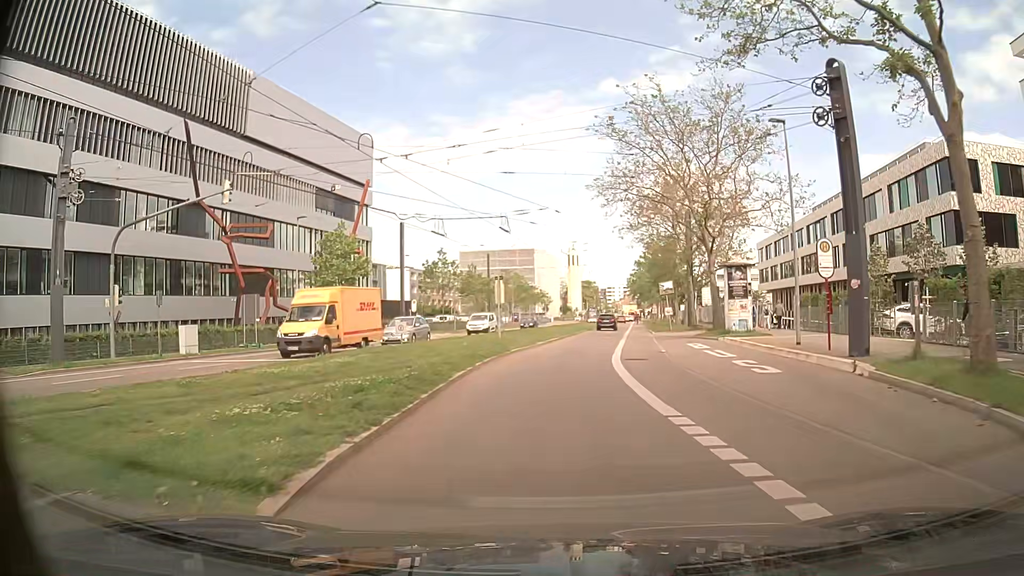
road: secondary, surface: asphalt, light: Day
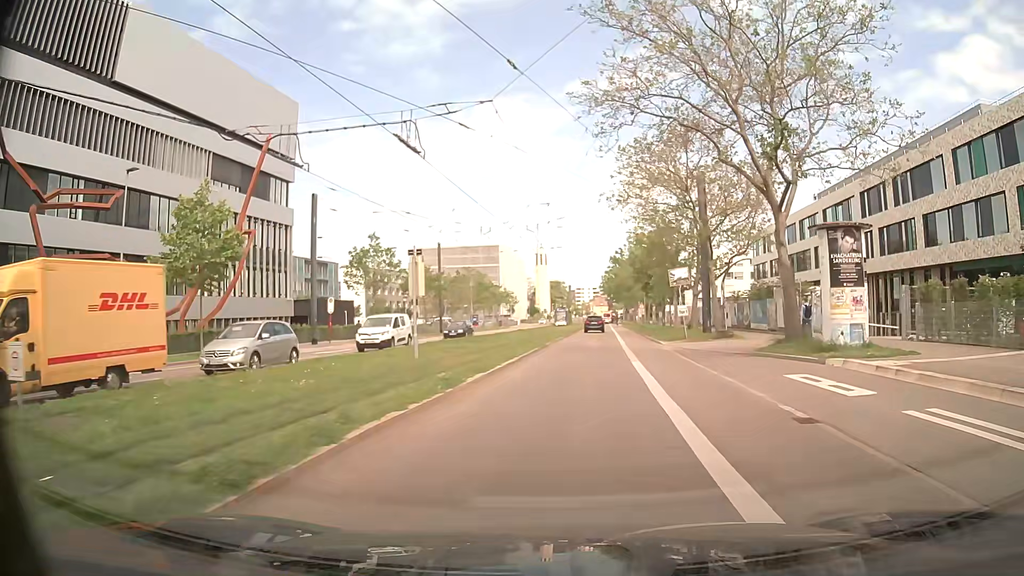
(+0.2, +16.6) m; +2°
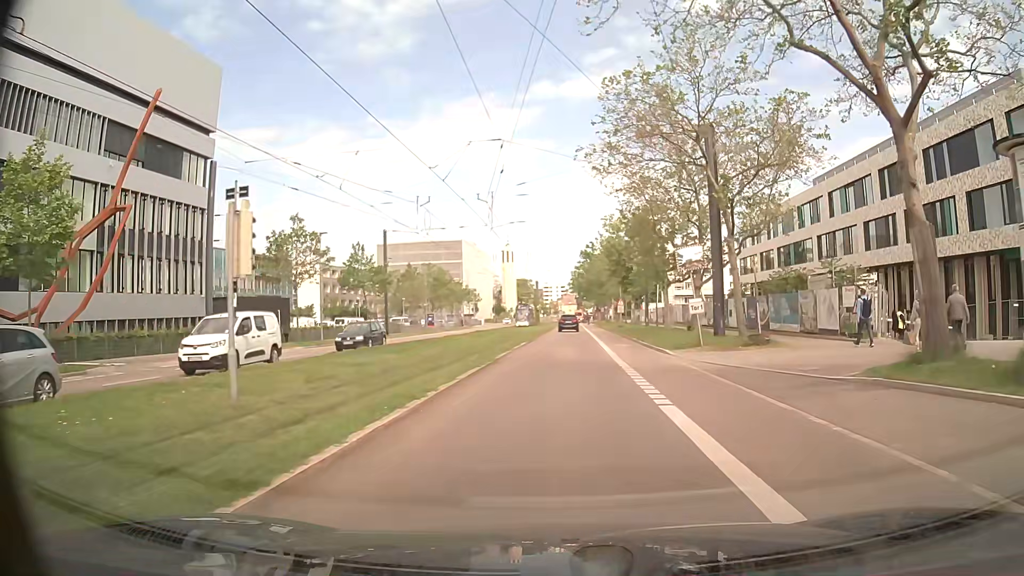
(+0.4, +11.0) m; +3°
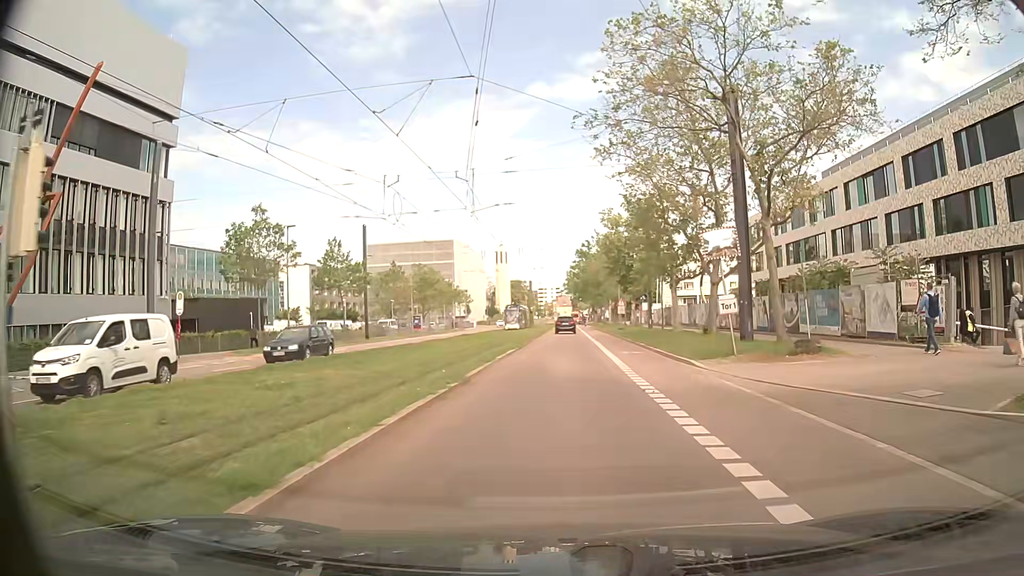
(0.0, +5.5) m; 0°
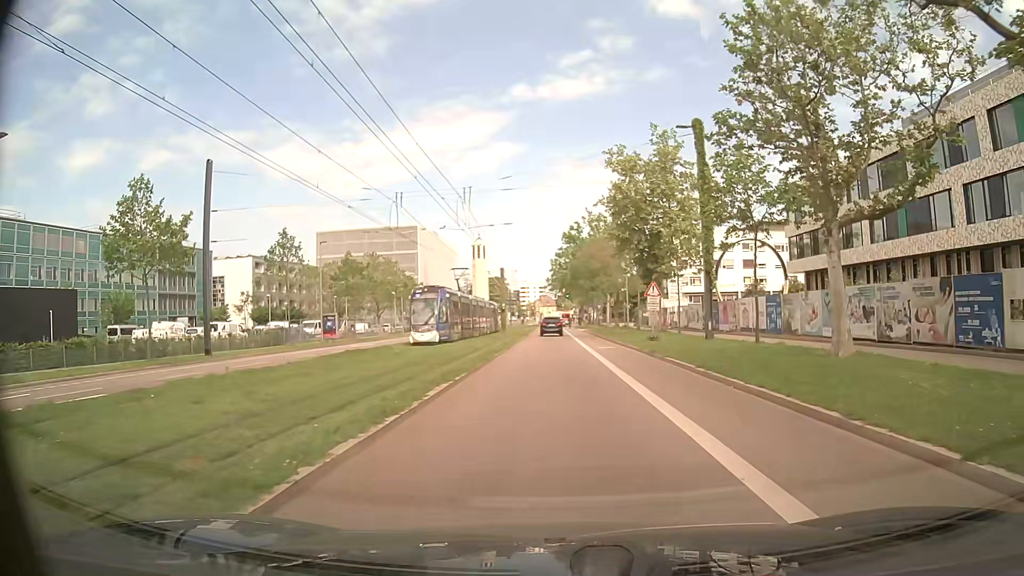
(+0.3, +27.1) m; +1°
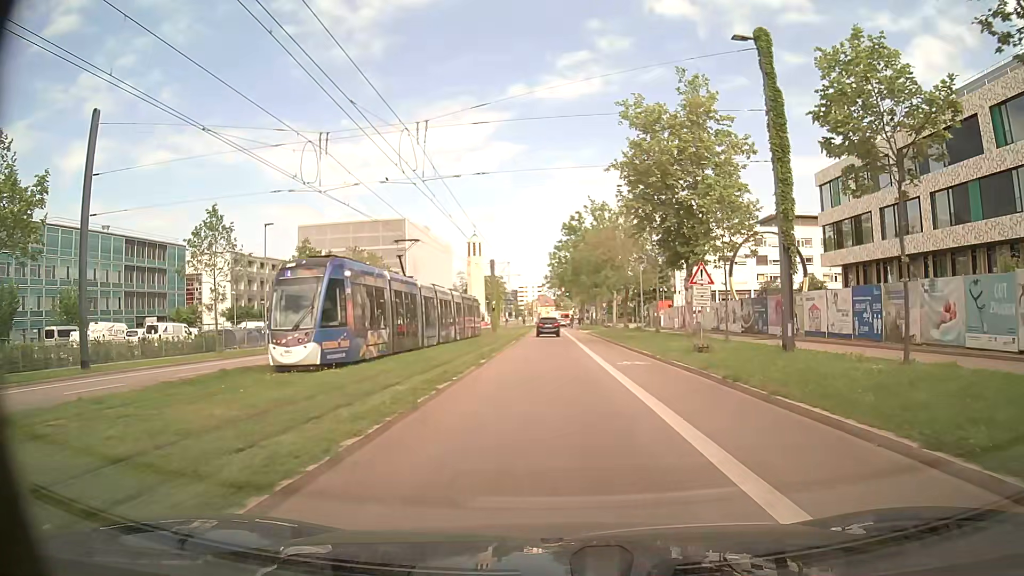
(0.0, +10.8) m; 0°
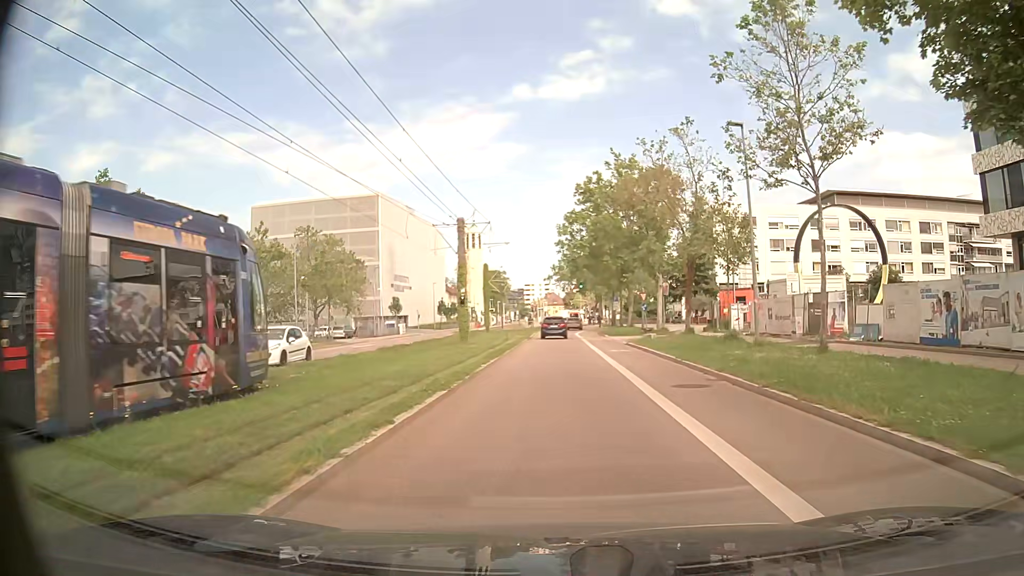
(-0.3, +27.1) m; 0°
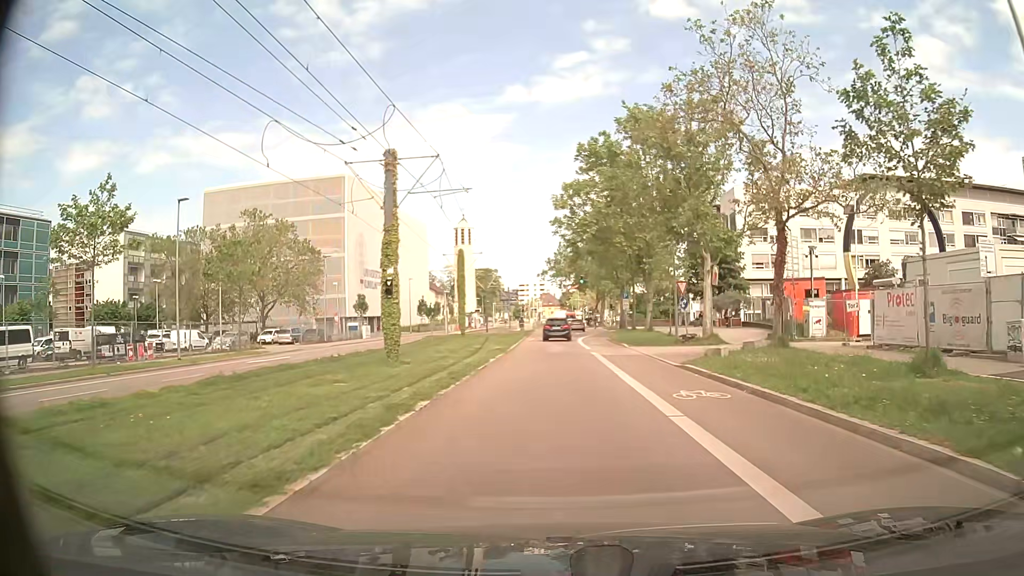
(-0.1, +16.2) m; 0°
(0, +10) (0, +20) (0, +30) (0, +40) (+1, +50) (+2, +60) (+2, +70) (+3, +80) (+3, +90) (+3, +100) m
